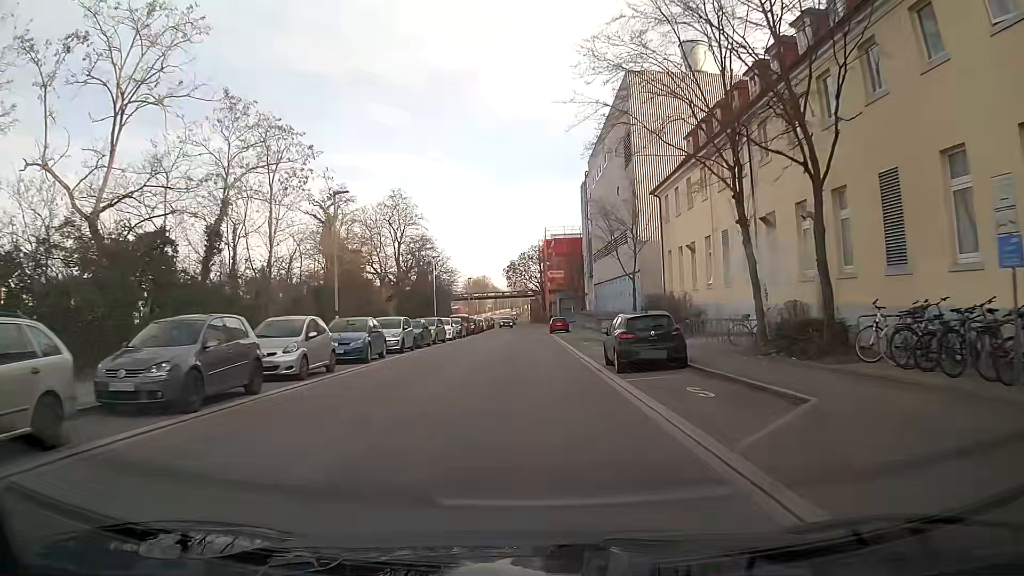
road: tertiary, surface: asphalt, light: Day
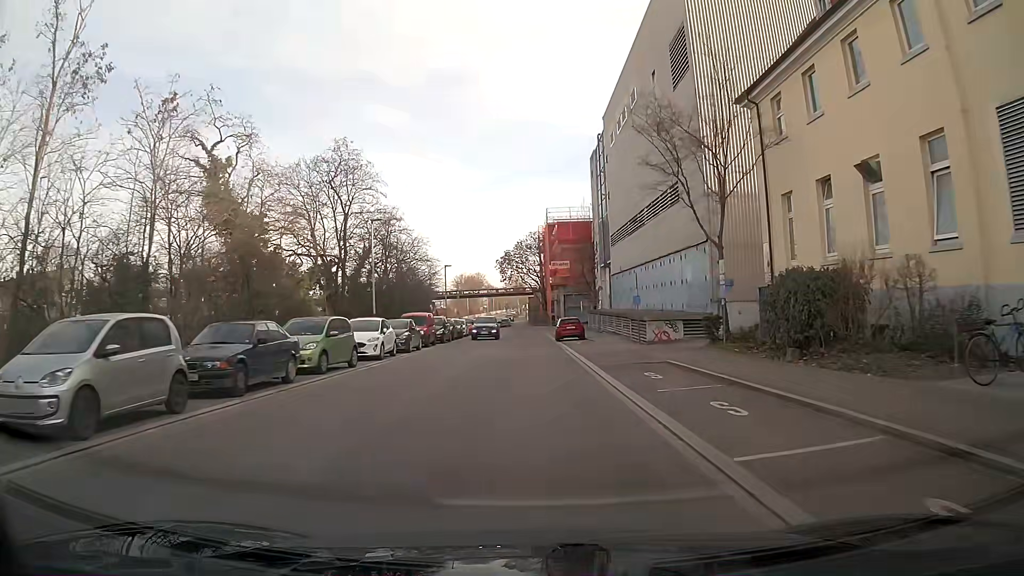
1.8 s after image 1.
(0.0, +20.1) m; 0°
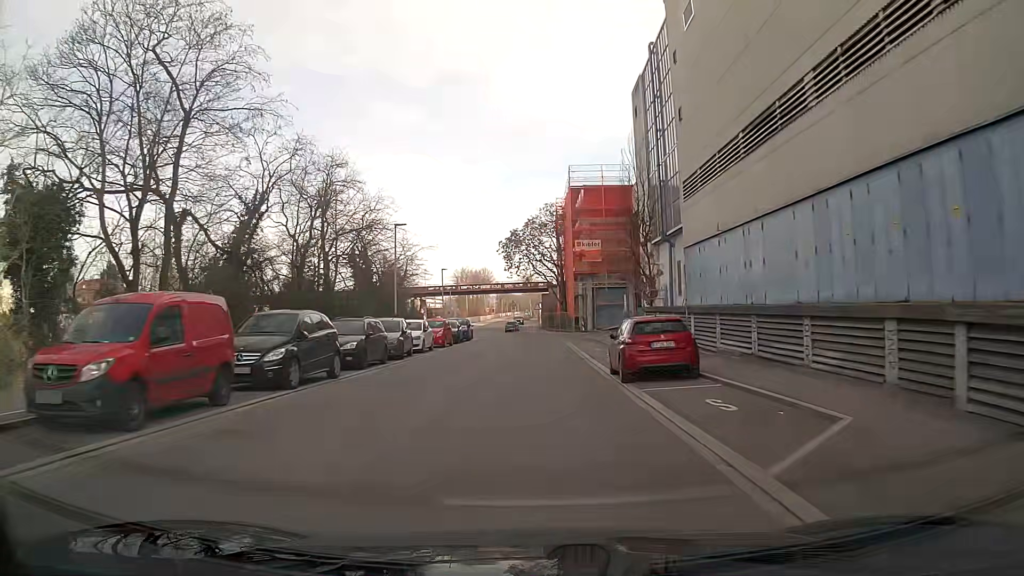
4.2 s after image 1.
(-0.1, +27.0) m; -1°
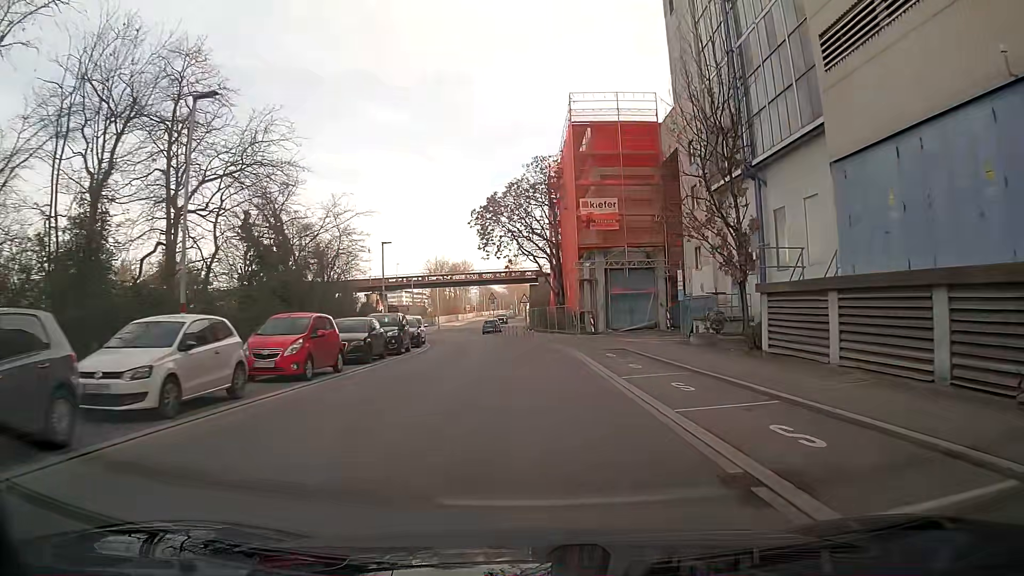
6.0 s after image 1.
(+0.2, +20.9) m; +1°
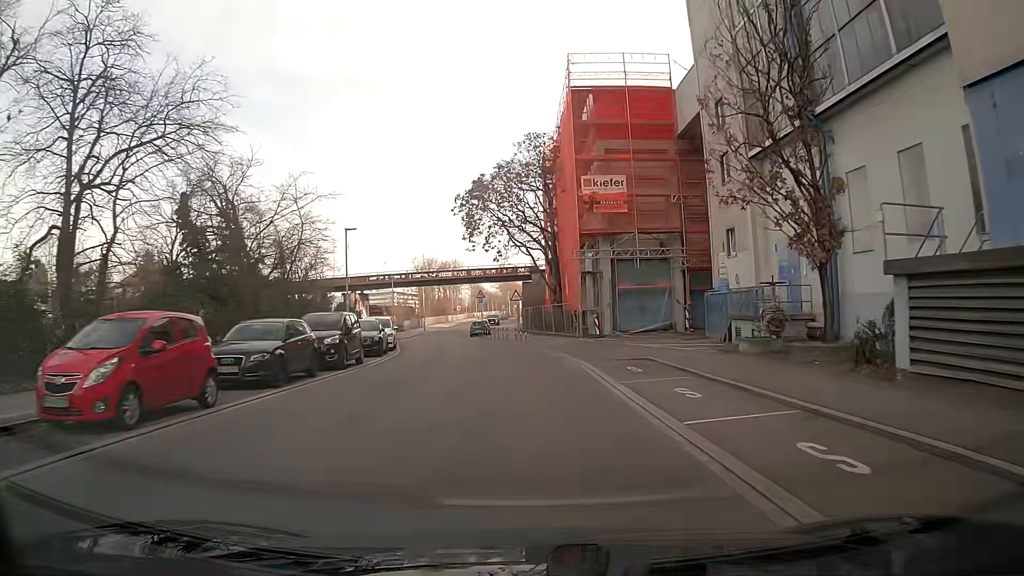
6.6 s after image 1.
(0.0, +7.1) m; 0°
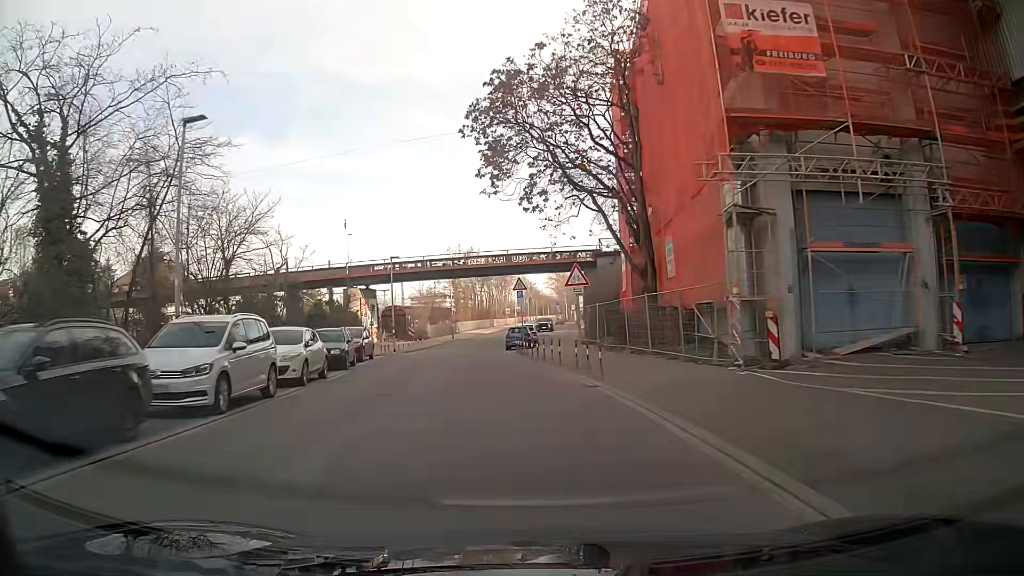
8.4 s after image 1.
(-0.6, +21.5) m; -4°
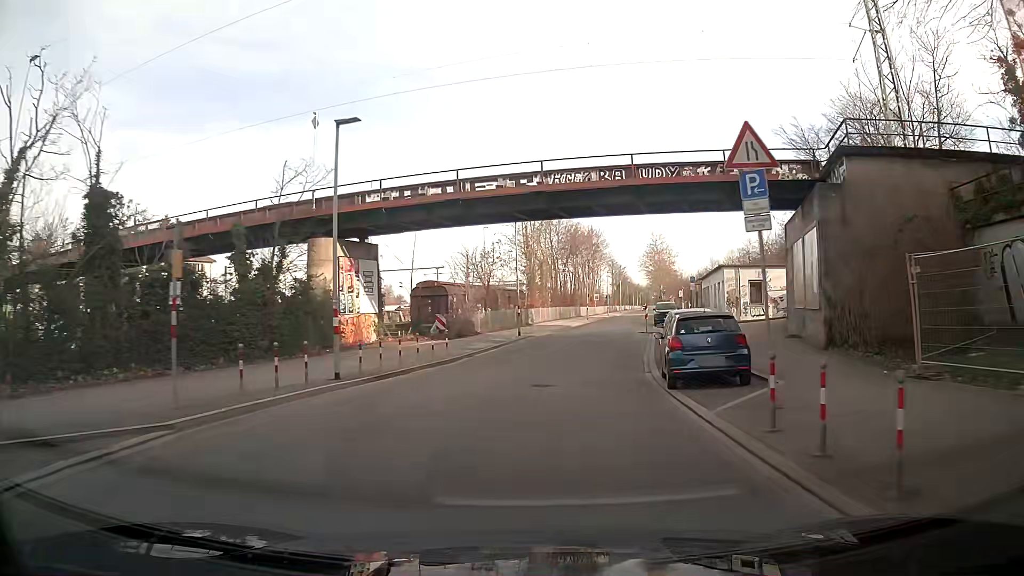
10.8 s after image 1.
(-2.4, +28.9) m; -5°
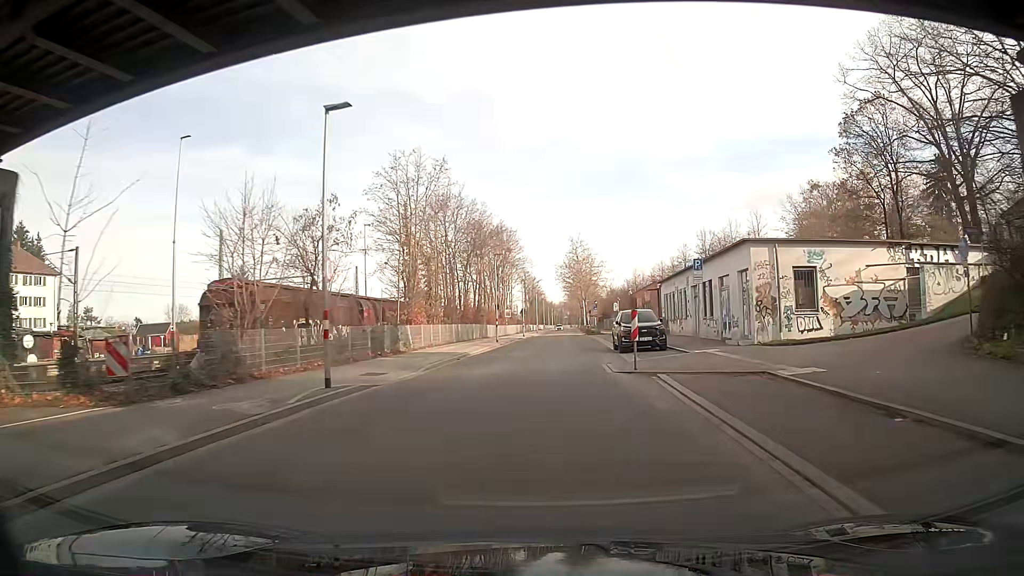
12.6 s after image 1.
(+1.4, +22.1) m; +7°
(0, +10) (0, +20) (+1, +30) (+2, +40) (+2, +50) (+3, +60) (+3, +70) (+4, +80) (+4, +90) (+4, +100) m
